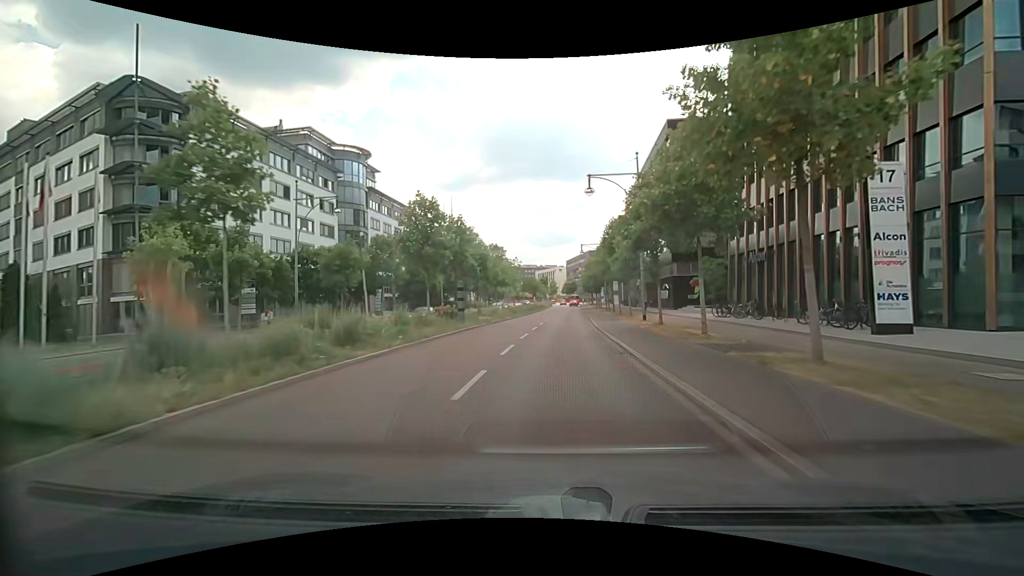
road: primary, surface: asphalt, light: Day
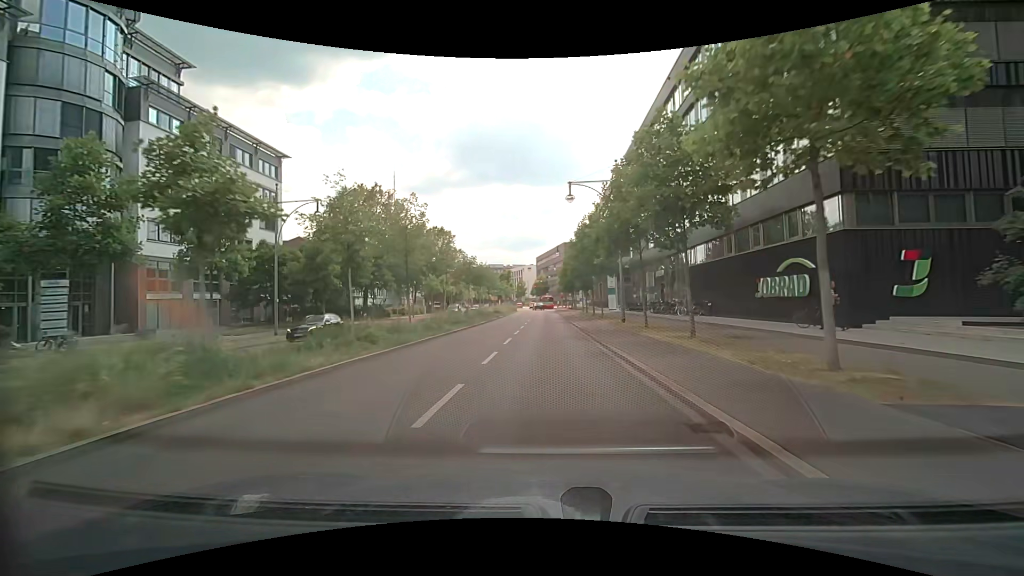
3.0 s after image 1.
(+1.2, +37.2) m; +3°
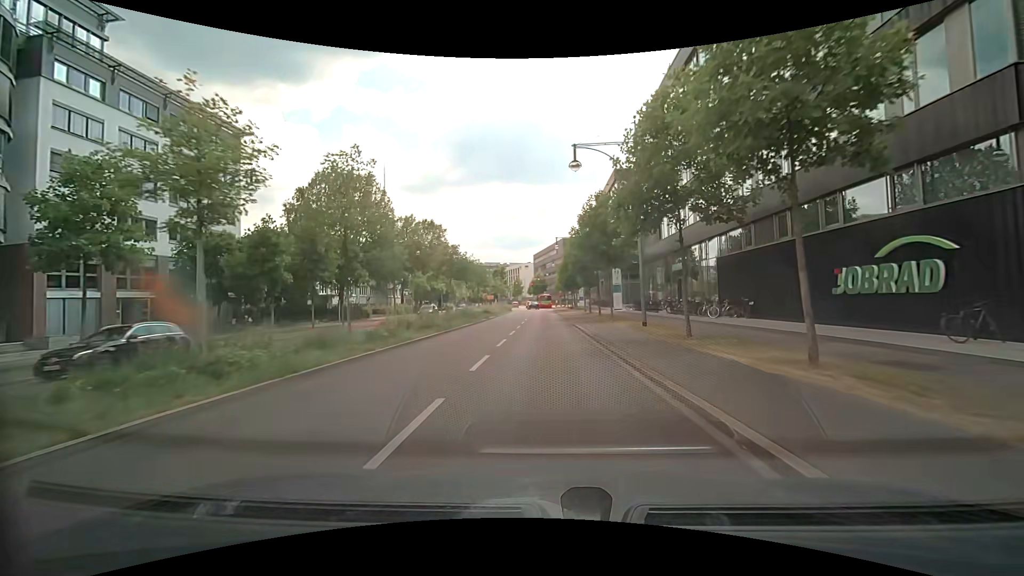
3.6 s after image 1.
(0.0, +7.4) m; -2°
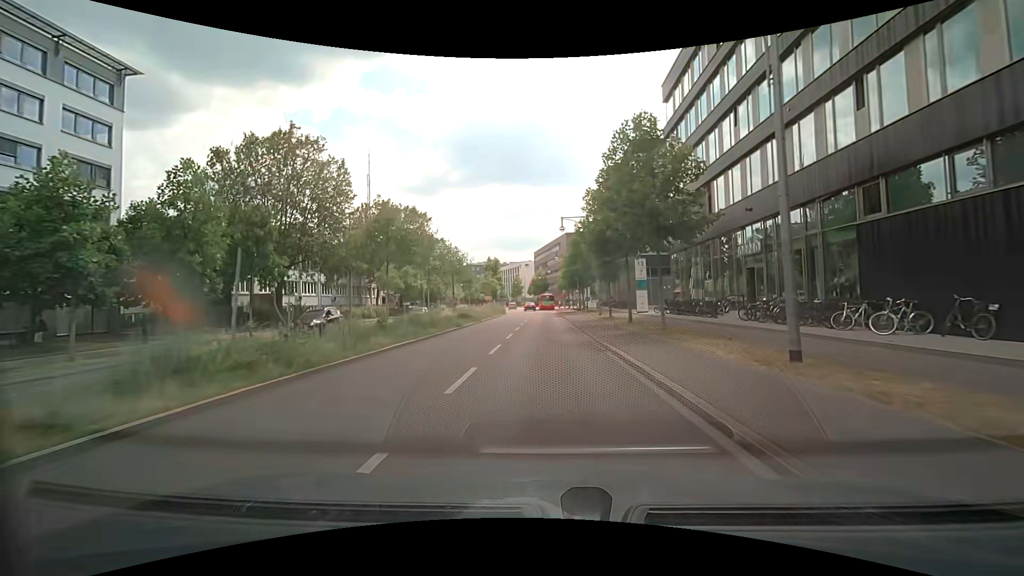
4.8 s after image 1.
(+0.4, +14.5) m; +2°
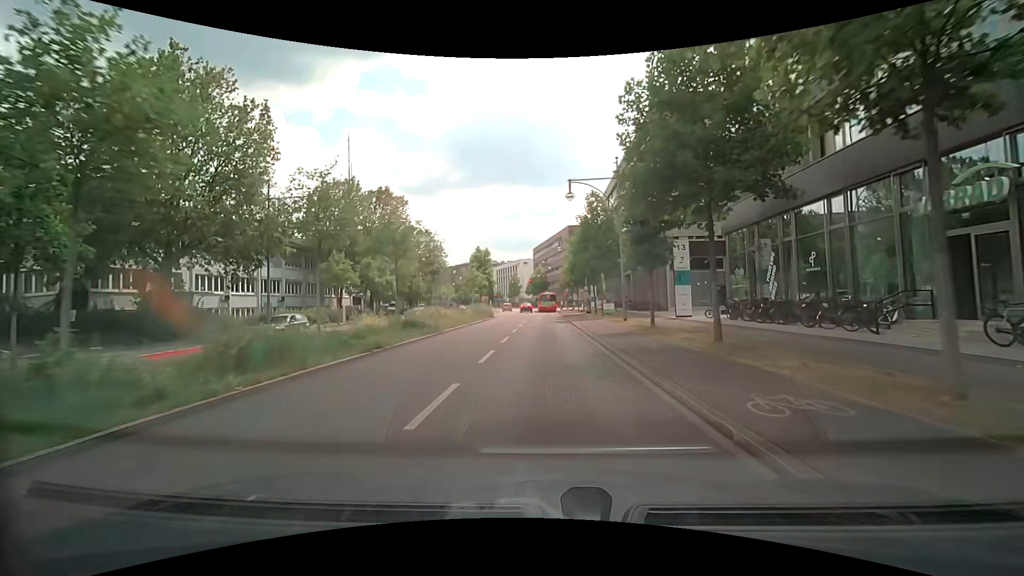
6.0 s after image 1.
(0.0, +14.0) m; 0°
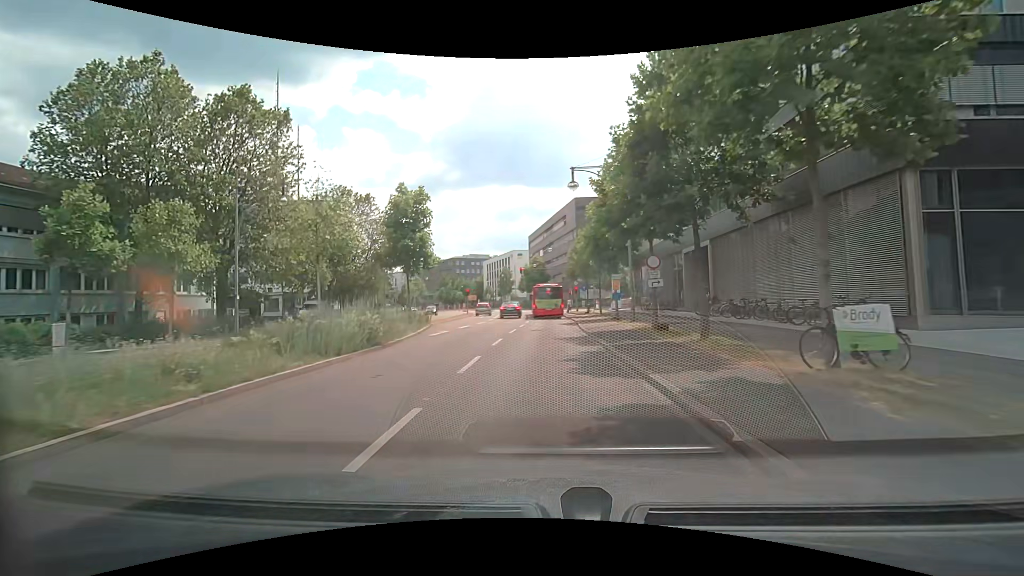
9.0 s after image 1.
(-0.1, +31.8) m; 0°
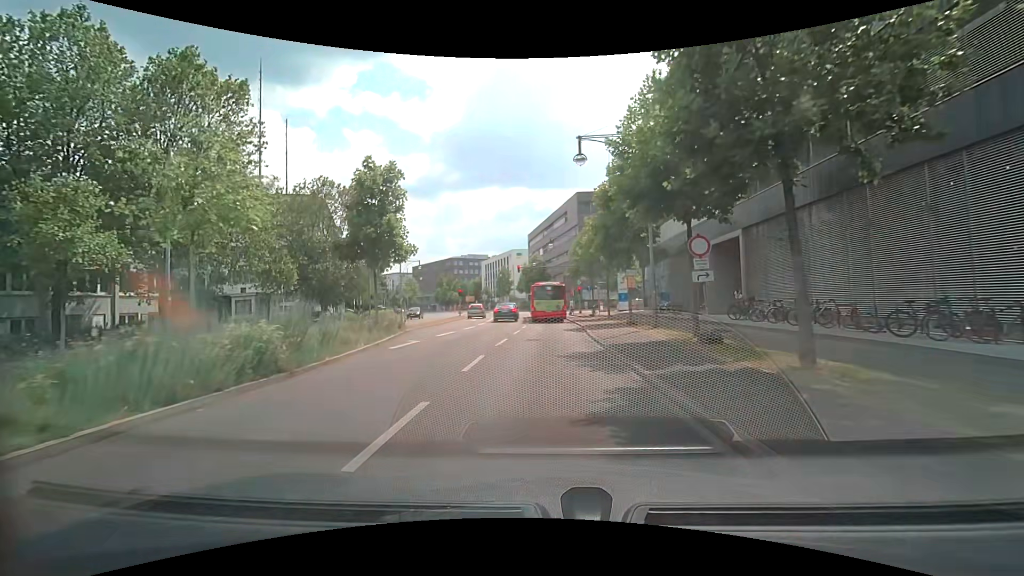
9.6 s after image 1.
(0.0, +5.5) m; 0°
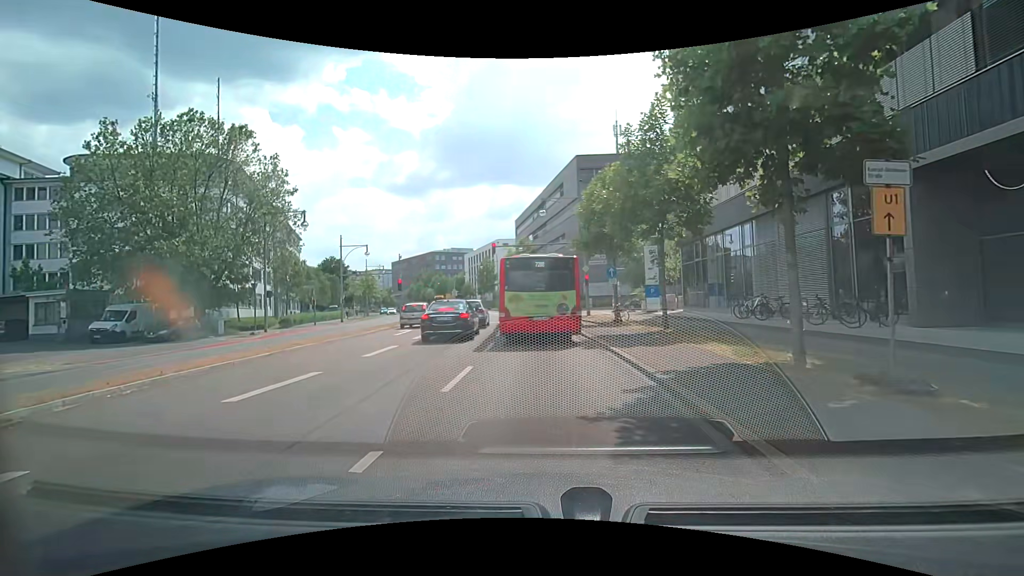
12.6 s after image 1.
(0.0, +19.7) m; +1°
(0, +10) (0, +20) (-1, +30) (-2, +40) (-3, +50) (-5, +60) (-7, +69) (-9, +79) (-12, +89) (-15, +98) m
